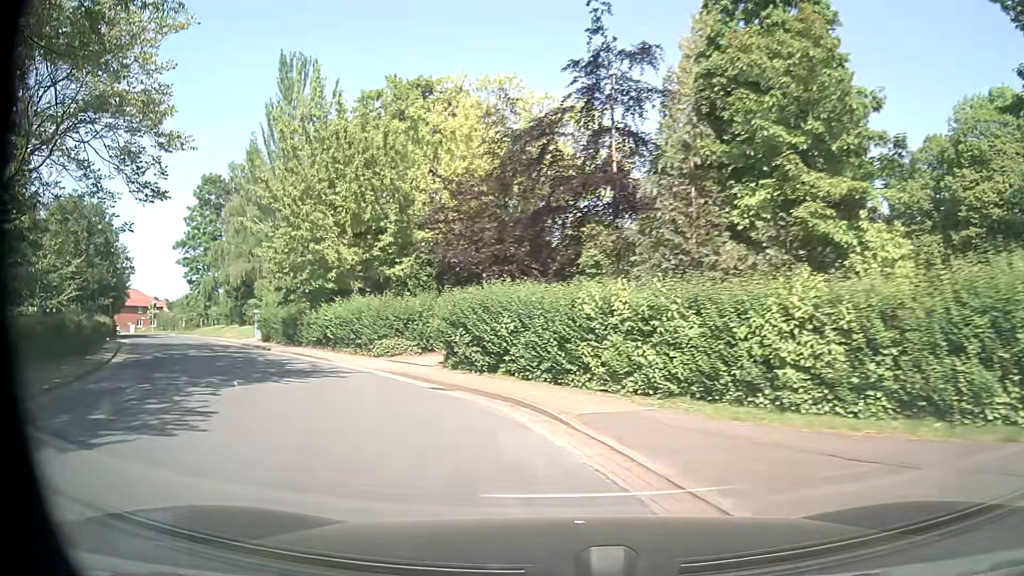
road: tertiary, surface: asphalt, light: Day
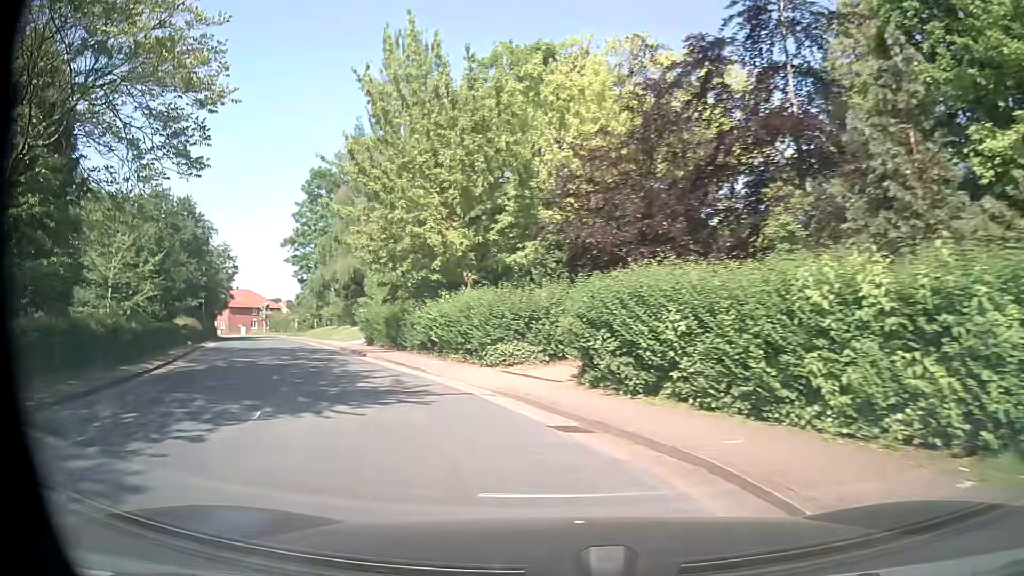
(-0.5, +5.1) m; -12°
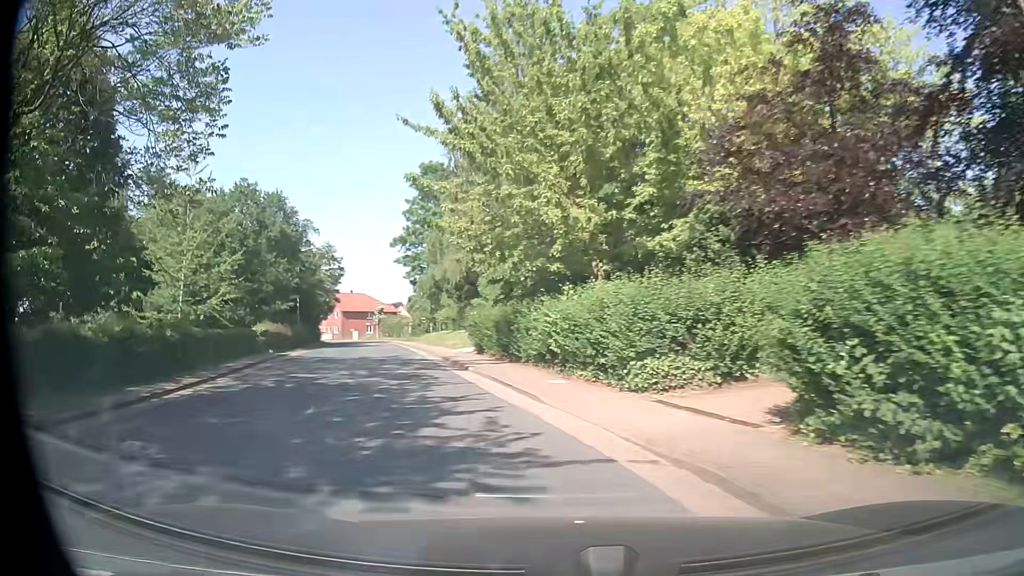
(-0.5, +5.3) m; -10°
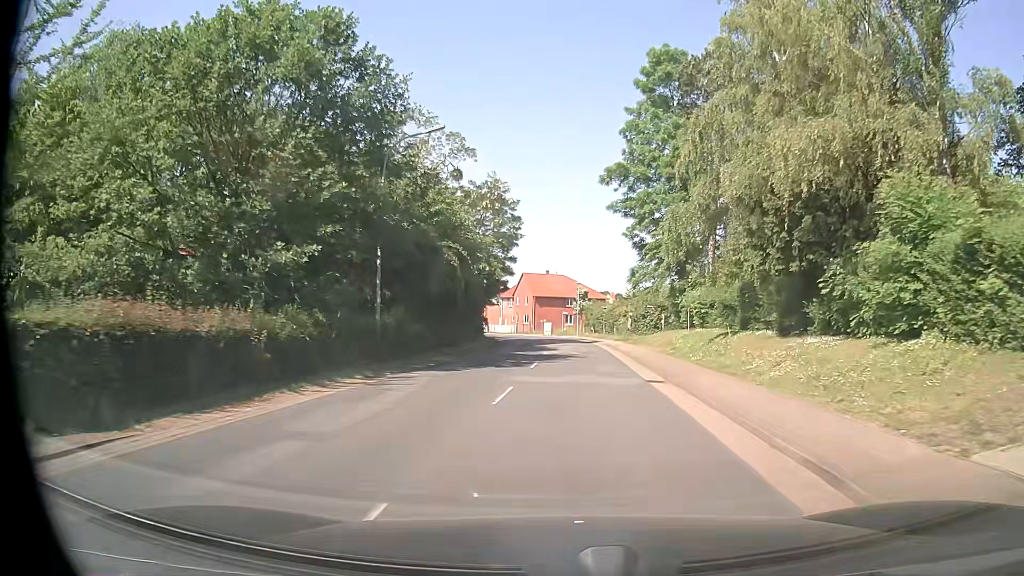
(-7.2, +28.6) m; -18°
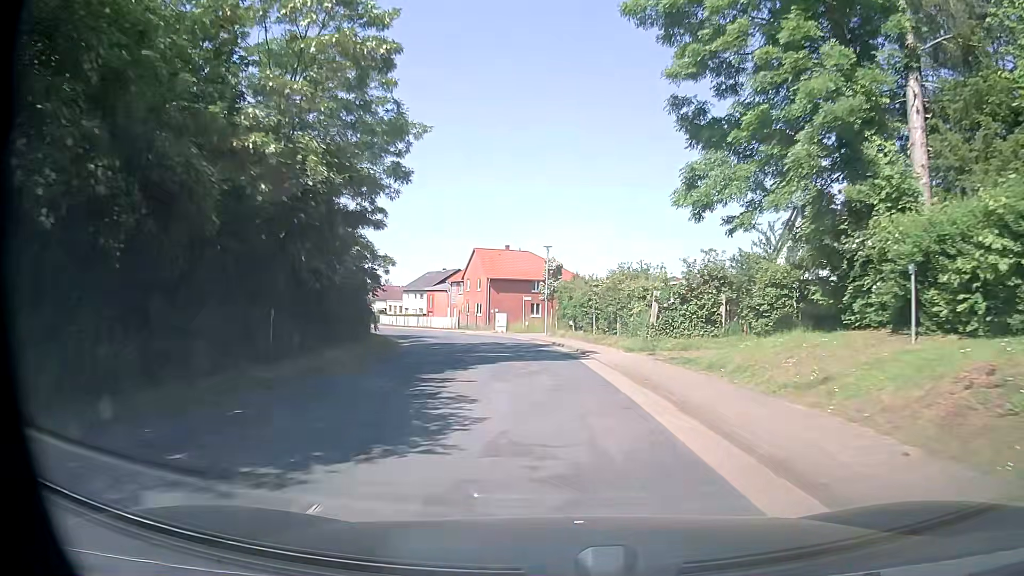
(+1.0, +26.7) m; +3°
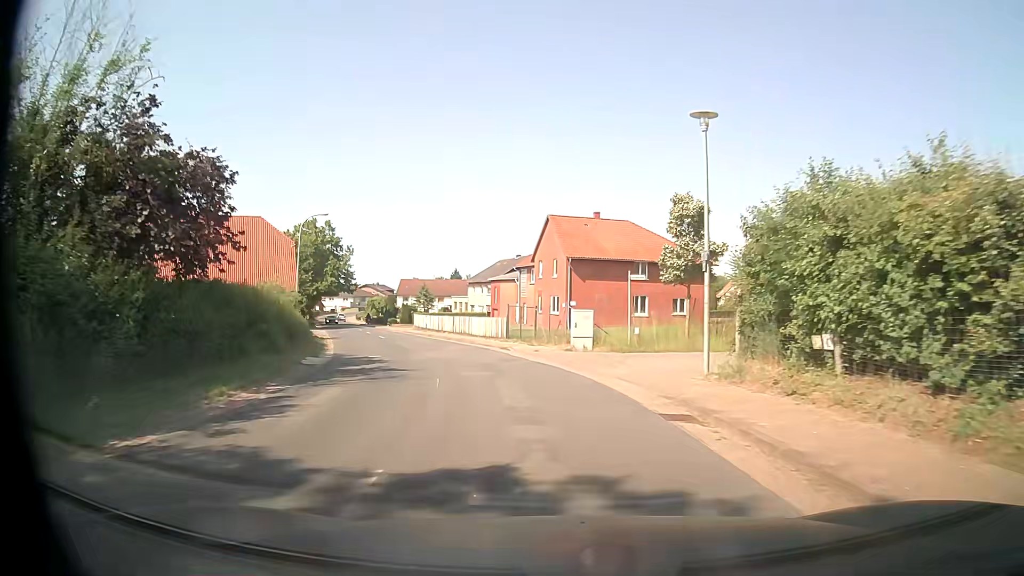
(-1.6, +26.8) m; -8°
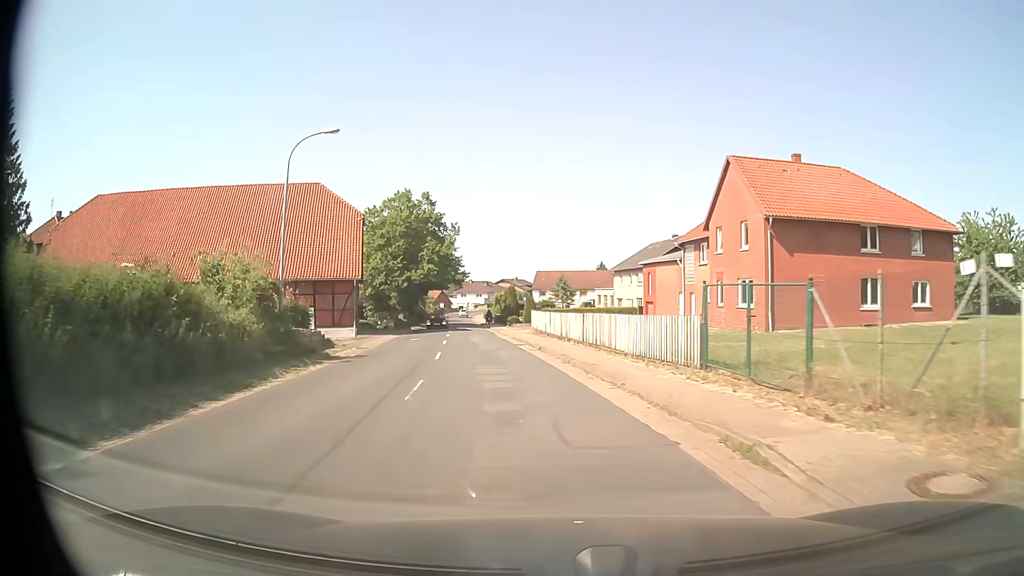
(-2.0, +19.7) m; -13°
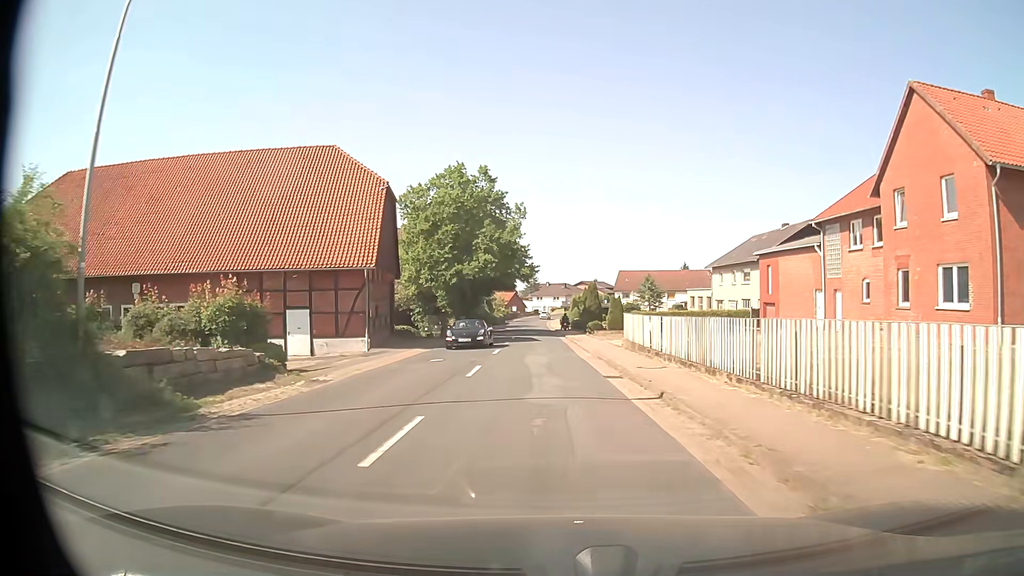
(-0.8, +13.6) m; -6°
(0, +10) (-1, +20) (-1, +30) (-1, +40) (-2, +50) (-2, +60) (-2, +70) (-3, +80) (-3, +90) (-3, +100) m
